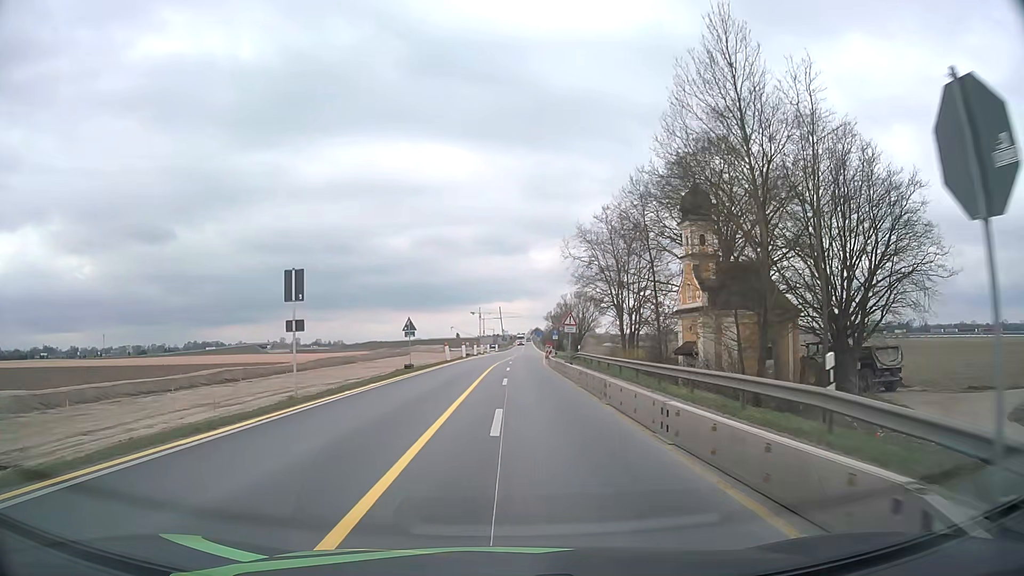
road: motorway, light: Day
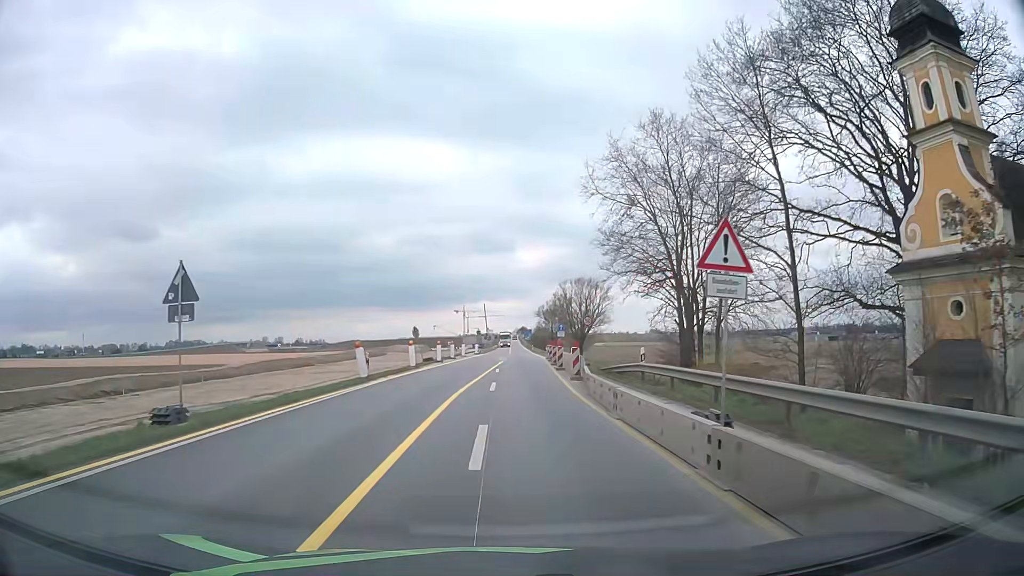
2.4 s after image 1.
(+0.2, +26.9) m; +1°
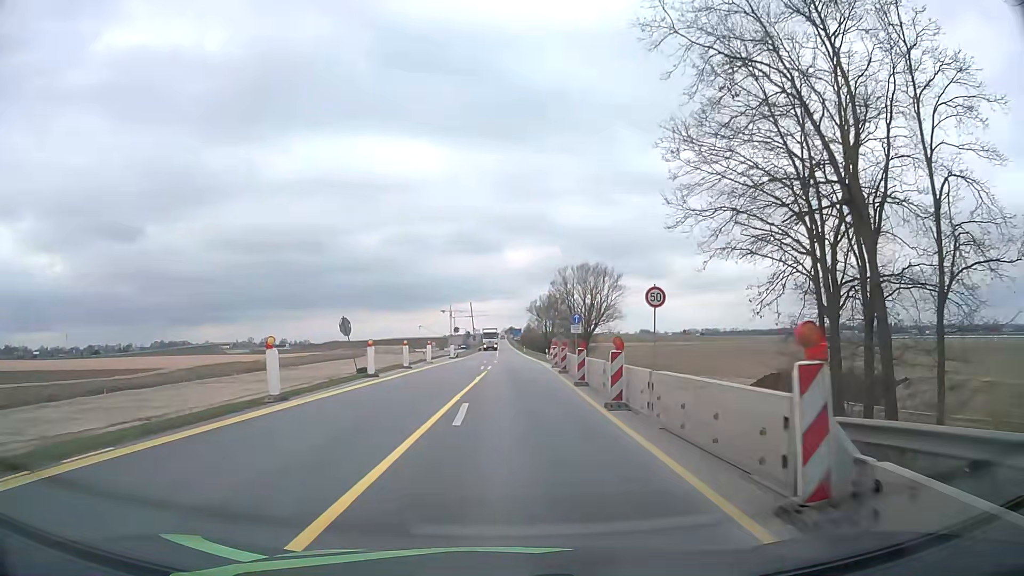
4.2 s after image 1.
(+0.1, +20.3) m; +1°
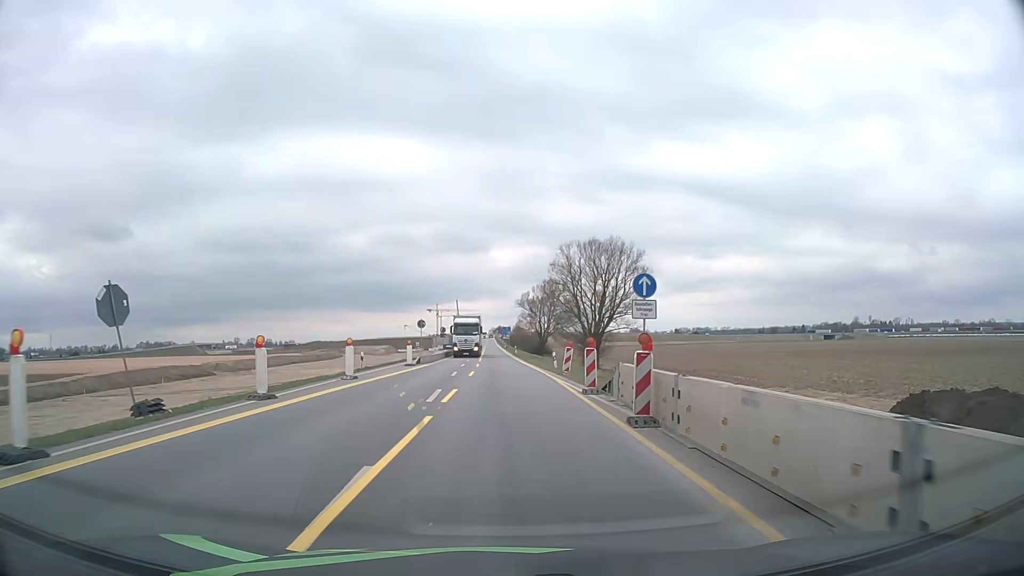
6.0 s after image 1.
(+0.1, +20.0) m; +1°
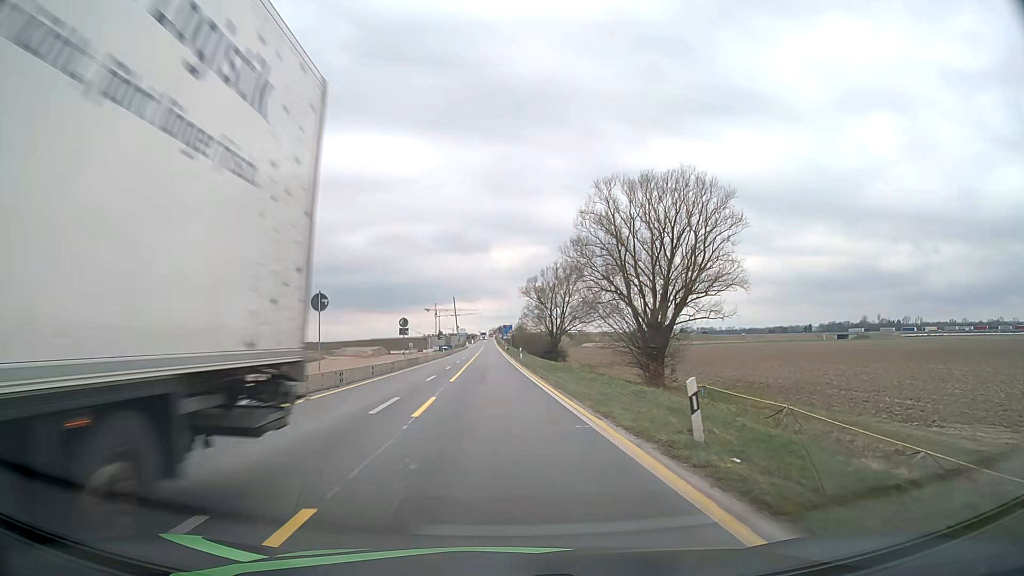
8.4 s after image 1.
(+0.2, +26.7) m; +1°
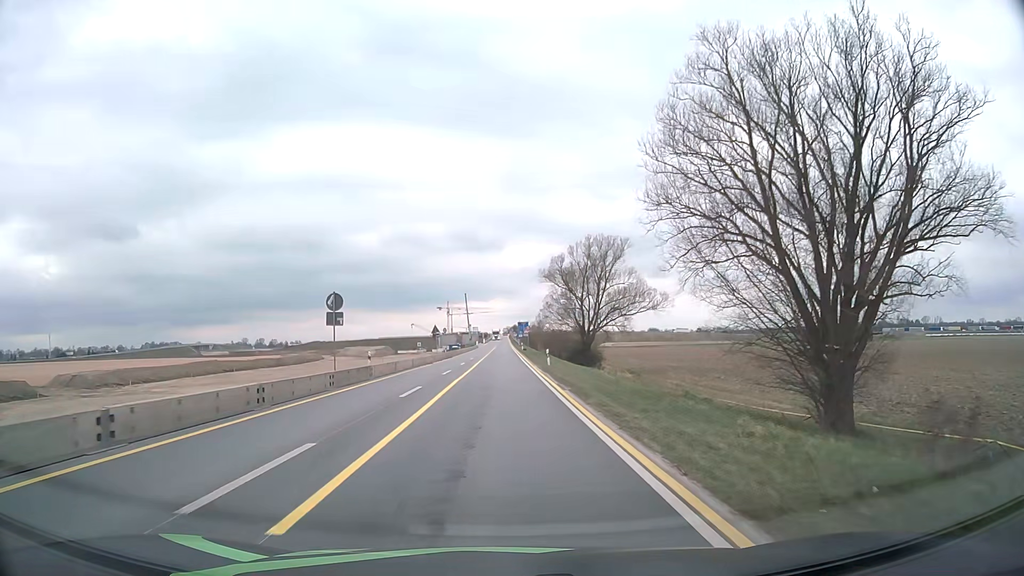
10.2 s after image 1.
(-0.4, +20.4) m; -2°
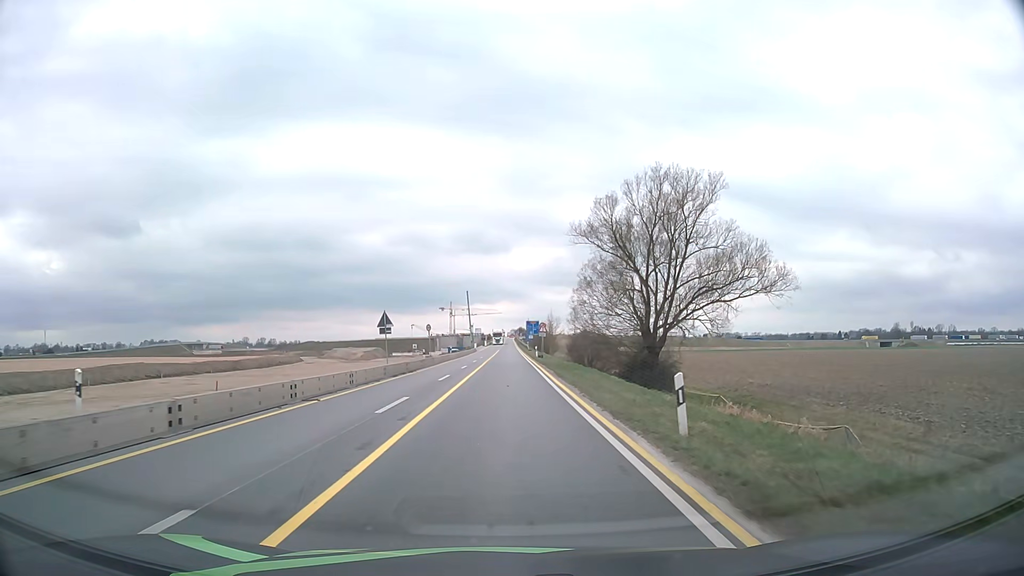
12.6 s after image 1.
(-0.2, +28.2) m; 0°
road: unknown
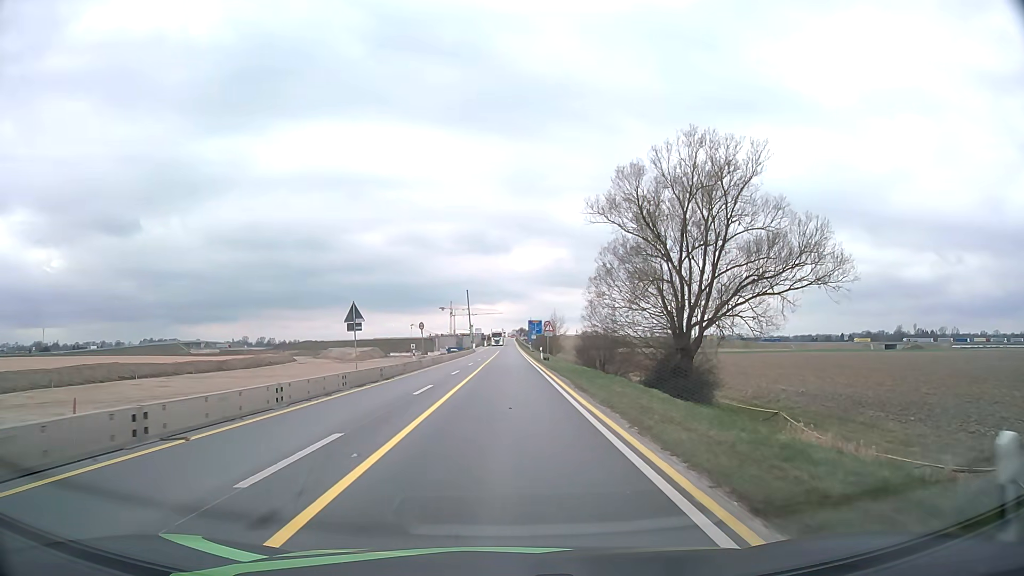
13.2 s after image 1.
(0.0, +7.2) m; 0°
(0, +10) (0, +20) (0, +30) (0, +40) (0, +50) (0, +60) (+1, +70) (+1, +80) (+1, +90) (+1, +100) m
